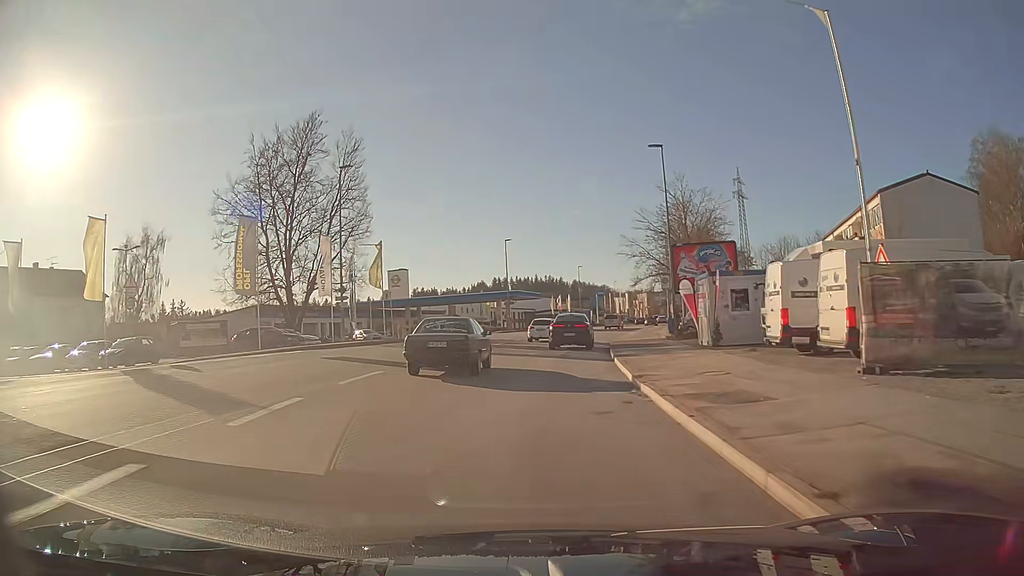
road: tertiary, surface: asphalt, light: Day
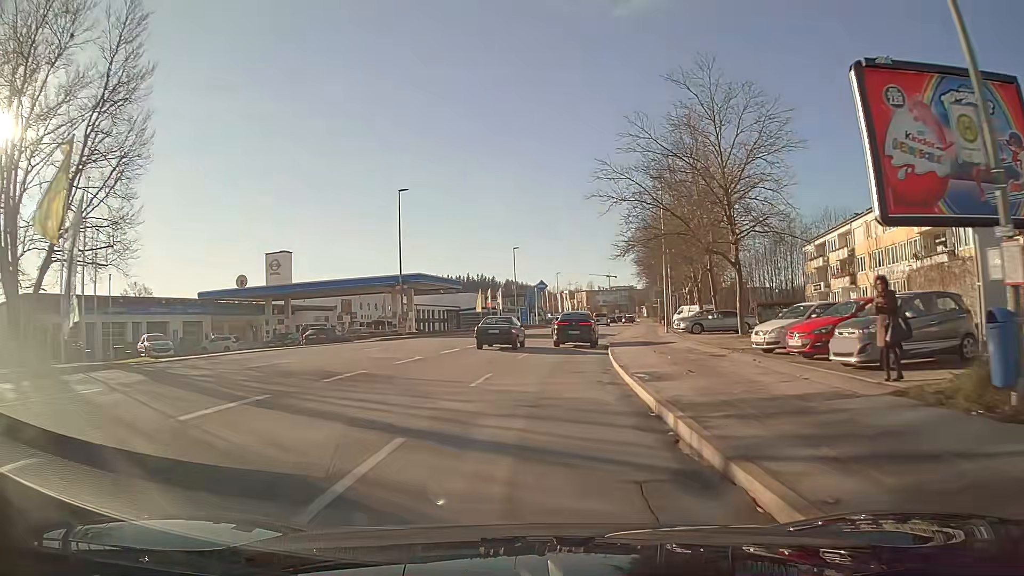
(+1.4, +29.6) m; +6°
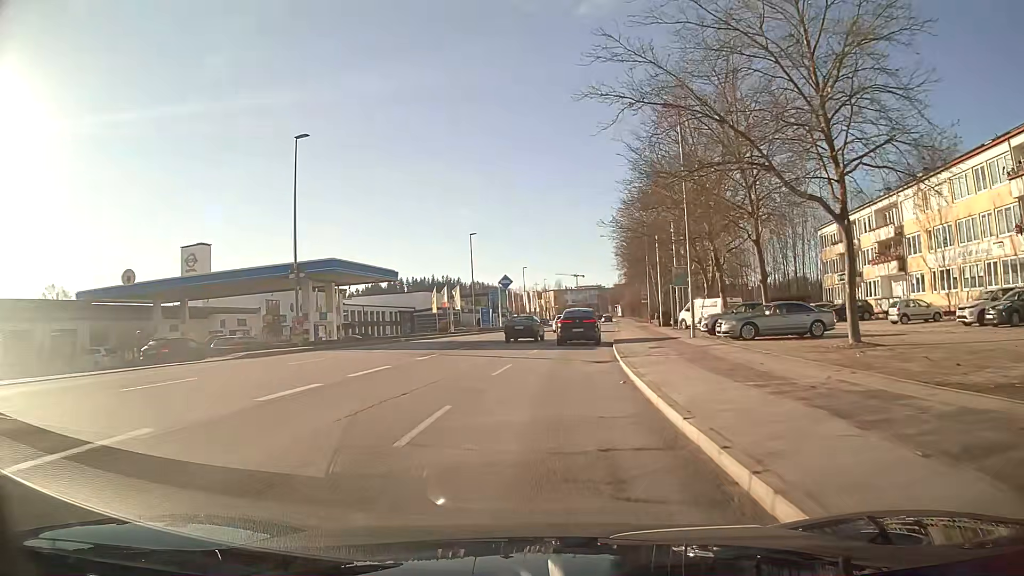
(+0.4, +15.4) m; +3°
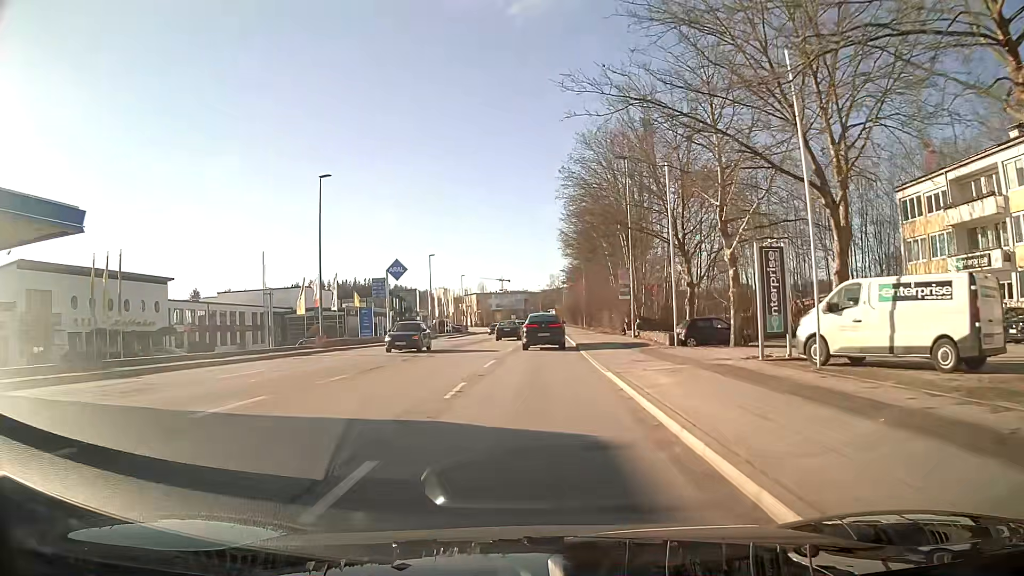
(+1.7, +30.6) m; +6°
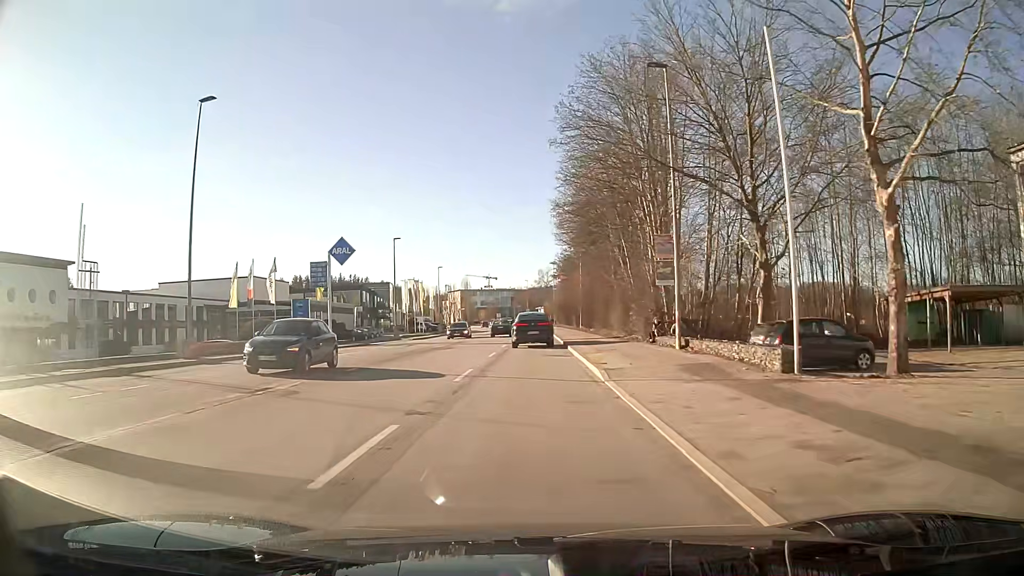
(+0.1, +14.8) m; +1°
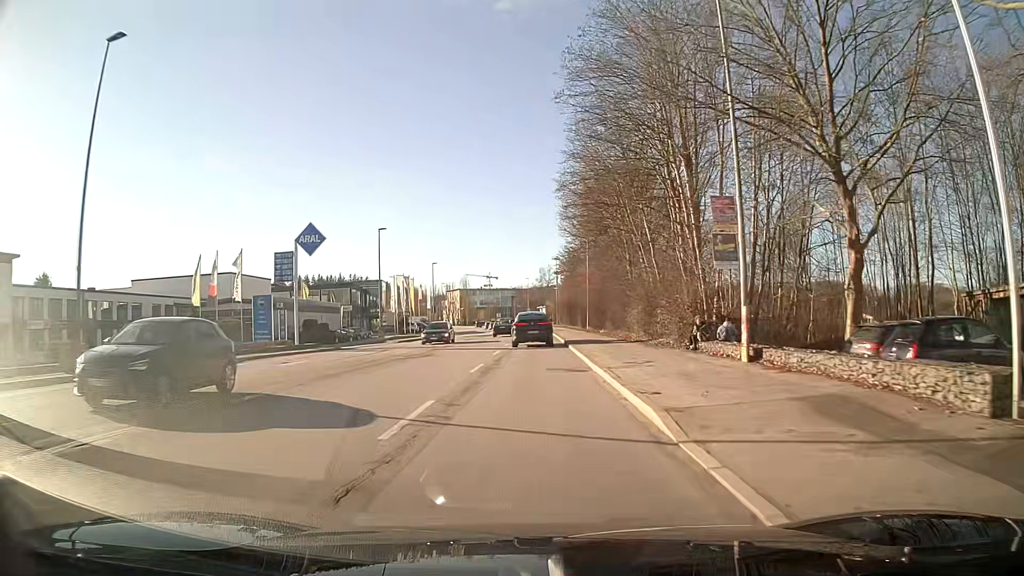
(0.0, +7.4) m; 0°
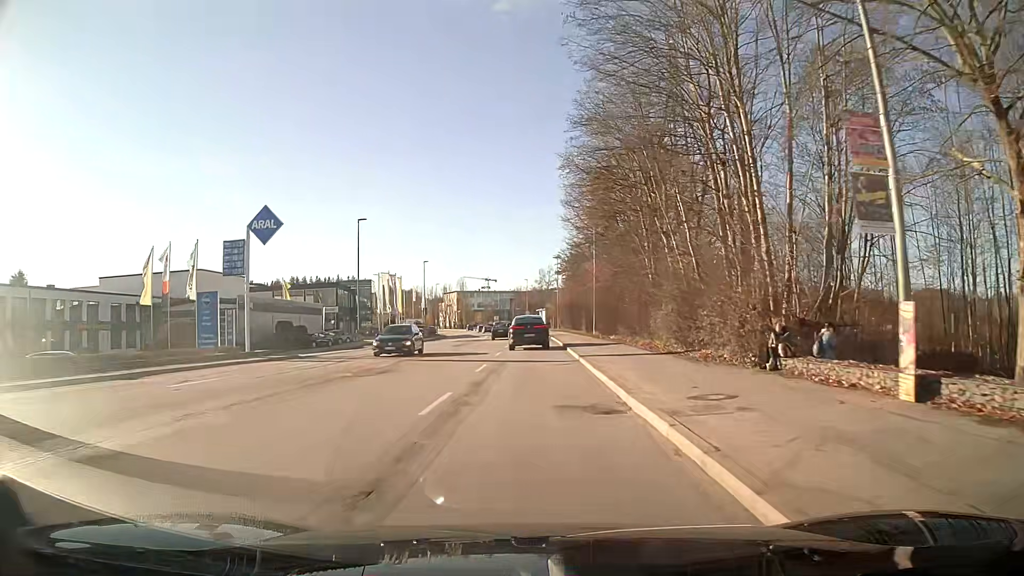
(0.0, +7.4) m; 0°
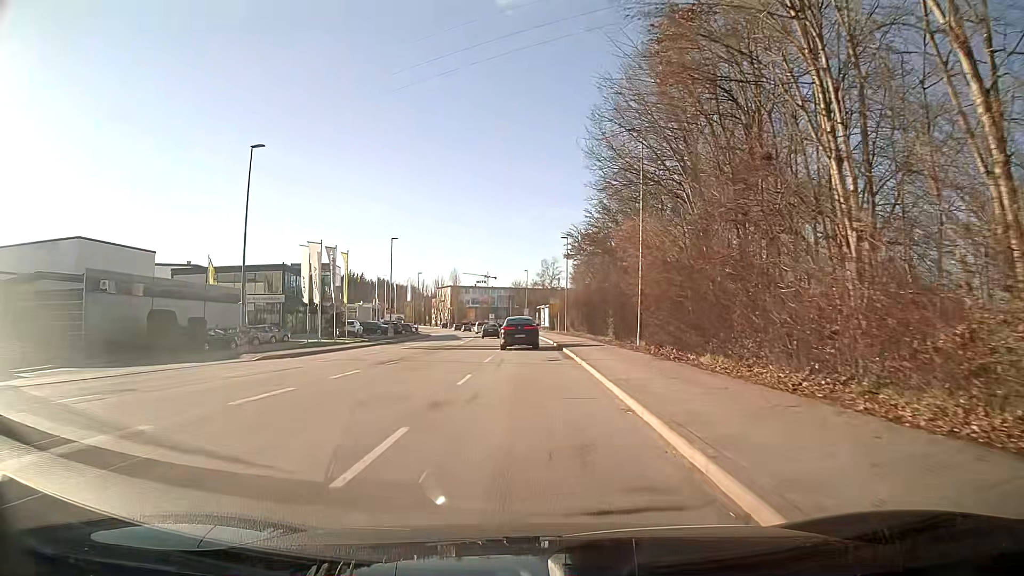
(0.0, +22.8) m; 0°
